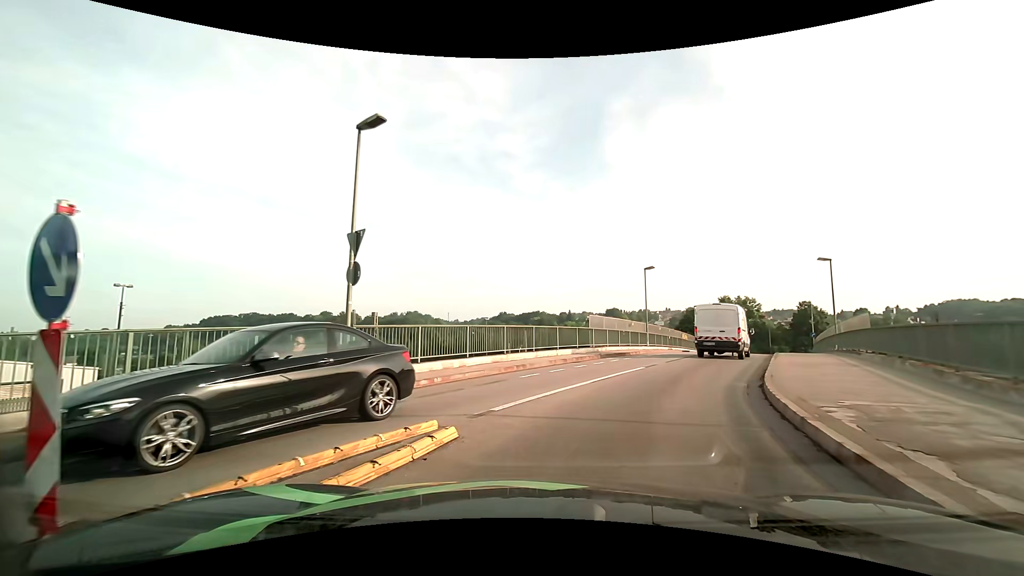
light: Day
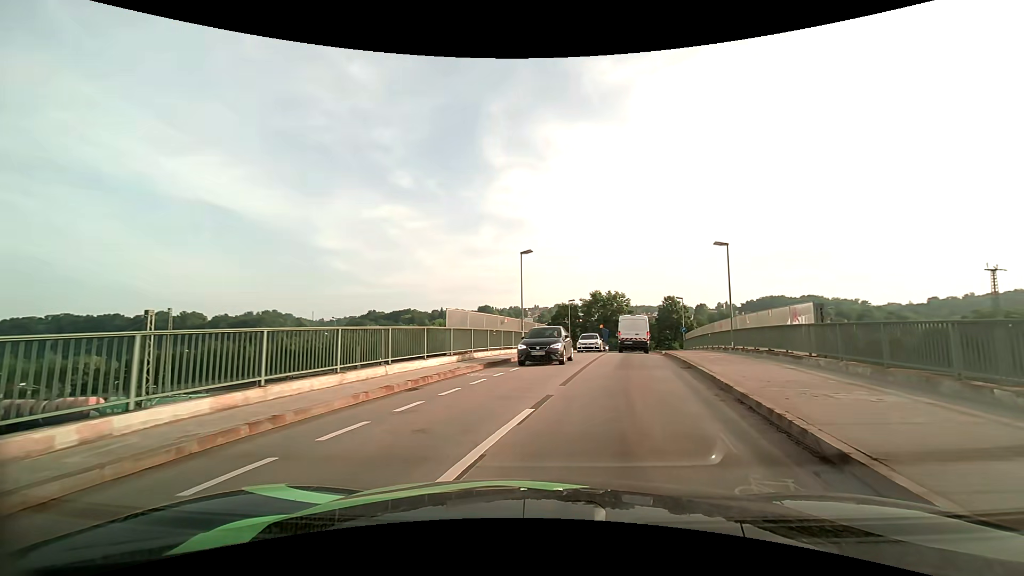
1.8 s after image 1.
(+0.8, +8.8) m; +13°
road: unclassified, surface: asphalt
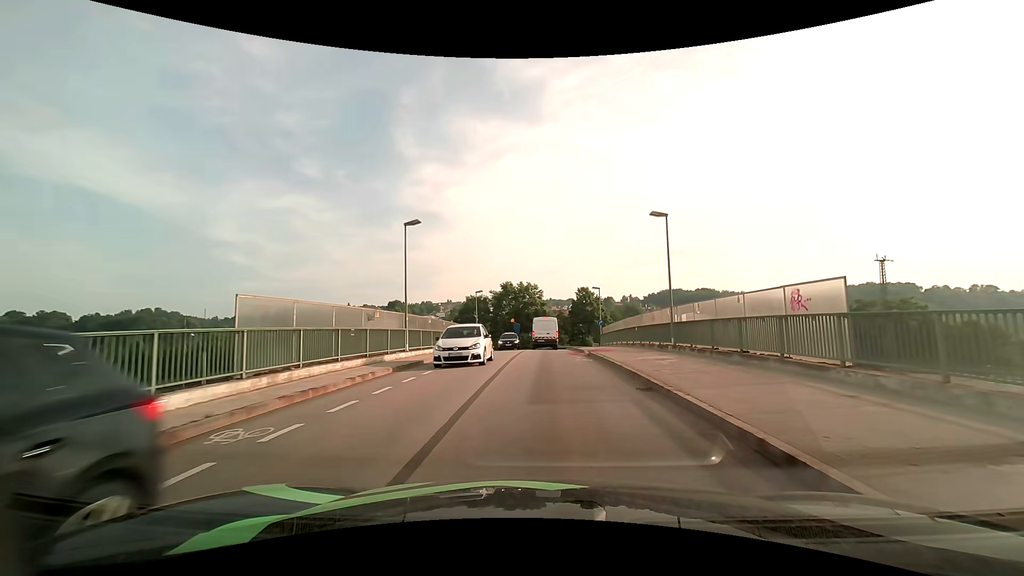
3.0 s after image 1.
(+0.8, +7.9) m; +10°
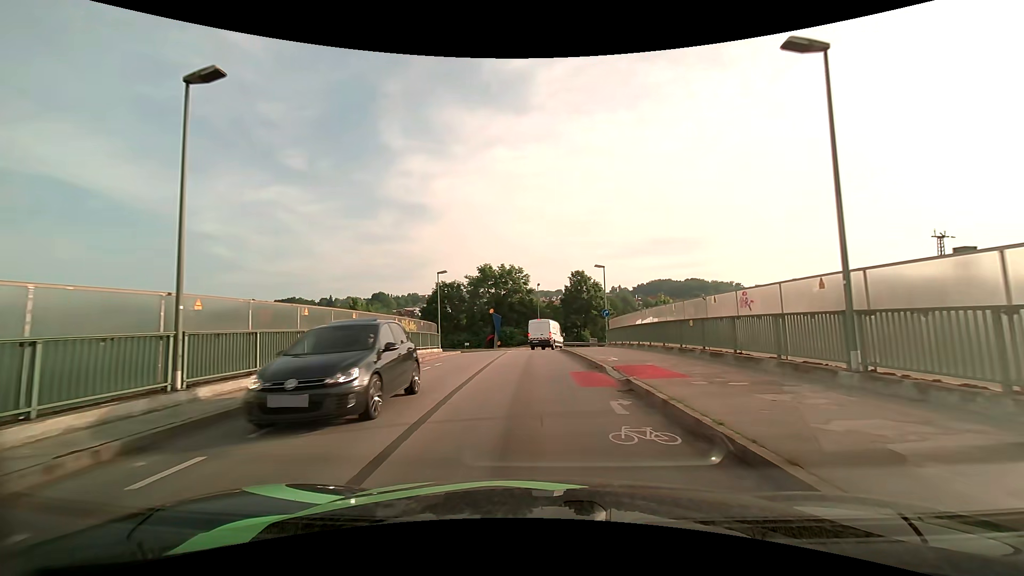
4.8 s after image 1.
(+0.5, +14.1) m; +2°
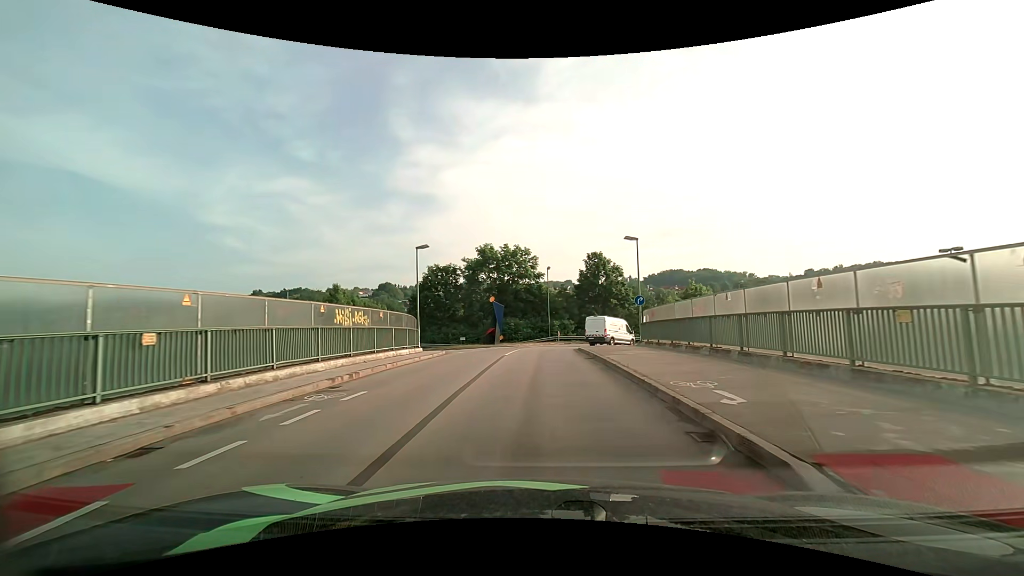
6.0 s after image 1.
(-0.1, +9.7) m; -1°
(0, +10) (0, +20) (0, +30) (+2, +40) (+8, +48) (+16, +53) (+26, +56) (+35, +59) (+45, +62) (+54, +65) m
